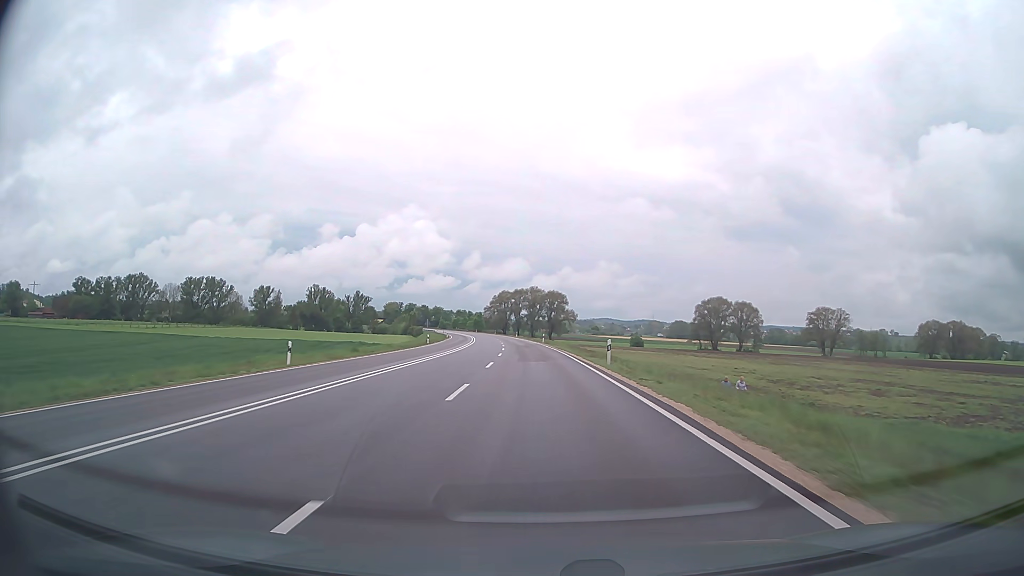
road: trunk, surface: asphalt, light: Day
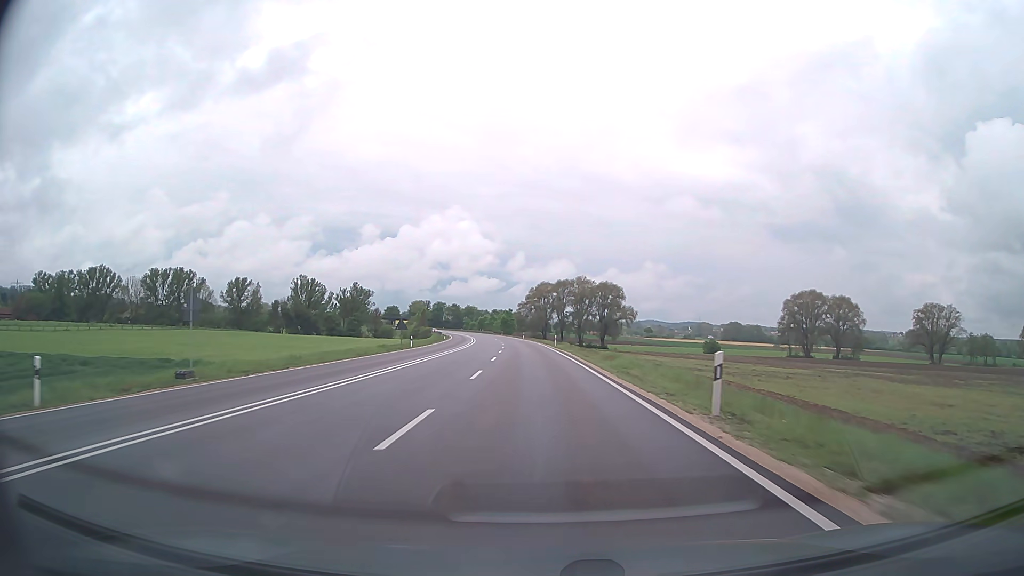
(-2.0, +65.9) m; -4°
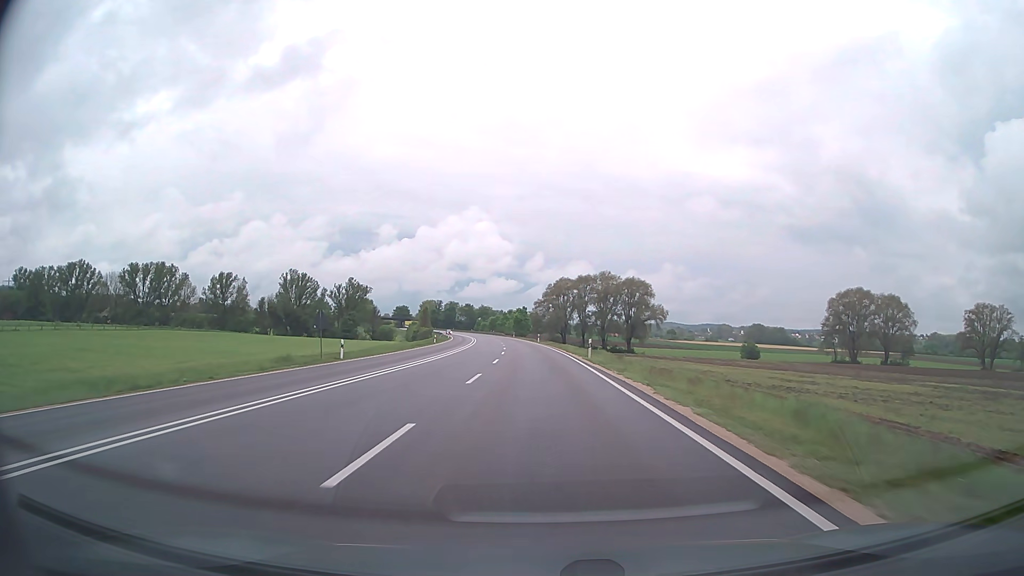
(-0.3, +26.0) m; -1°
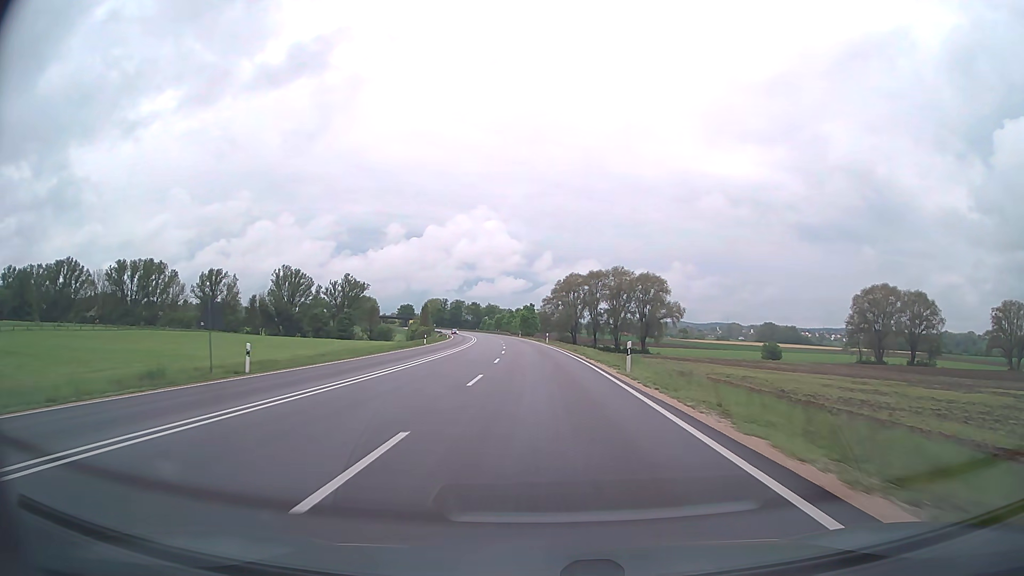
(-0.1, +12.9) m; -1°
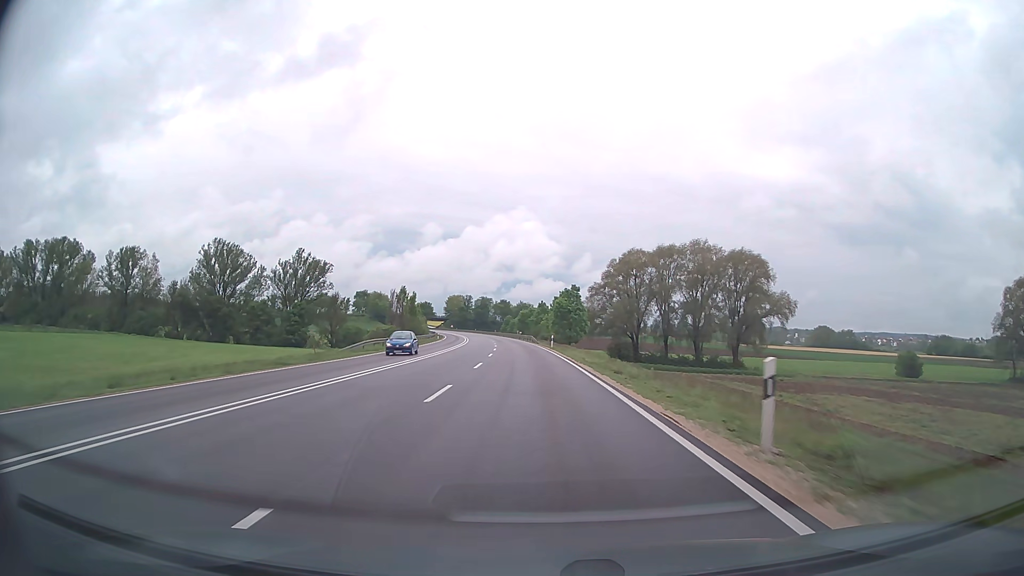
(-1.6, +64.4) m; -3°
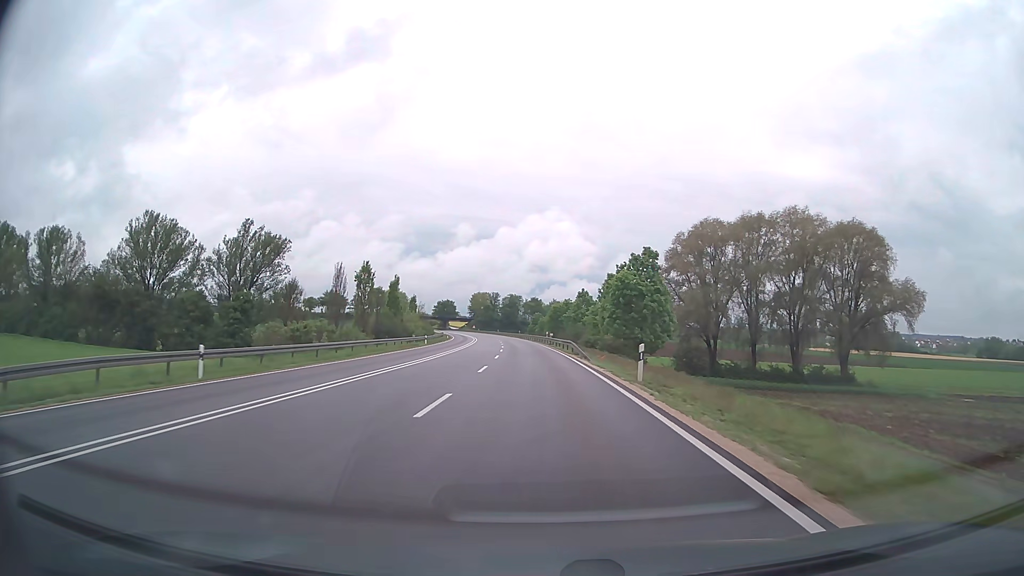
(-1.0, +38.5) m; -3°
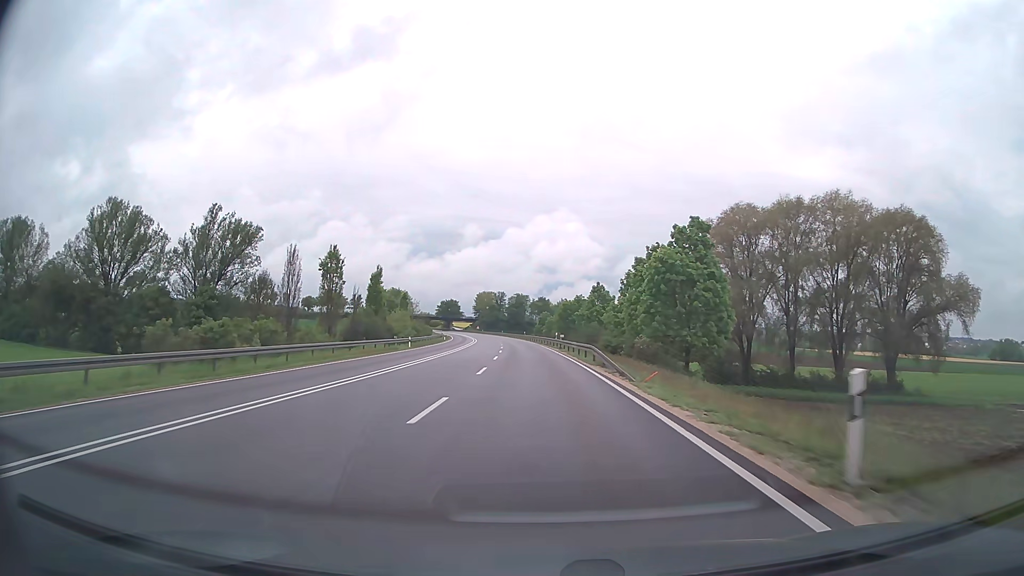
(-0.1, +12.8) m; -1°
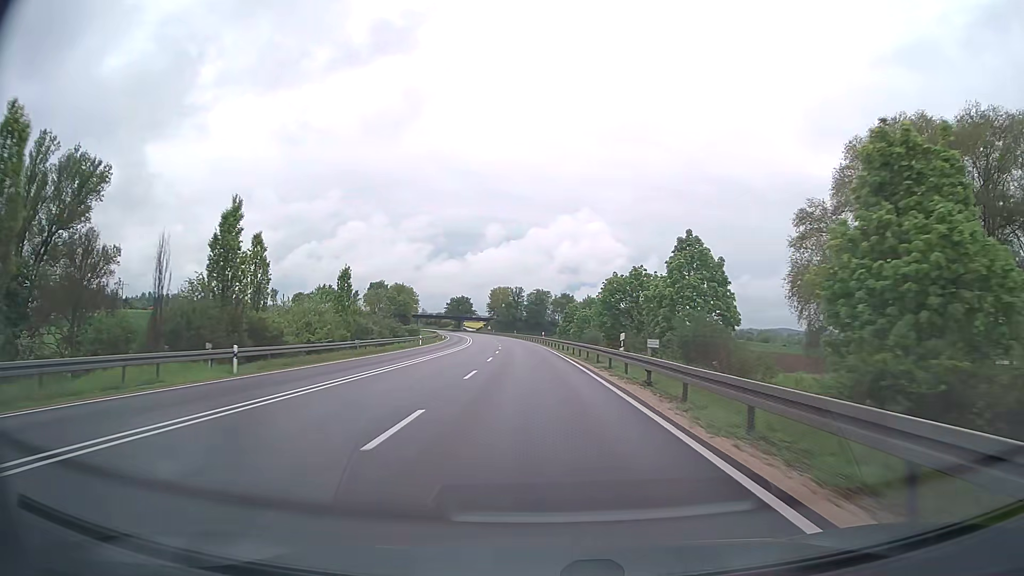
(-0.6, +38.5) m; -2°
(0, +10) (0, +20) (-1, +30) (-1, +40) (-1, +50) (-2, +60) (-3, +70) (-3, +80) (-4, +90) (-5, +100) m
